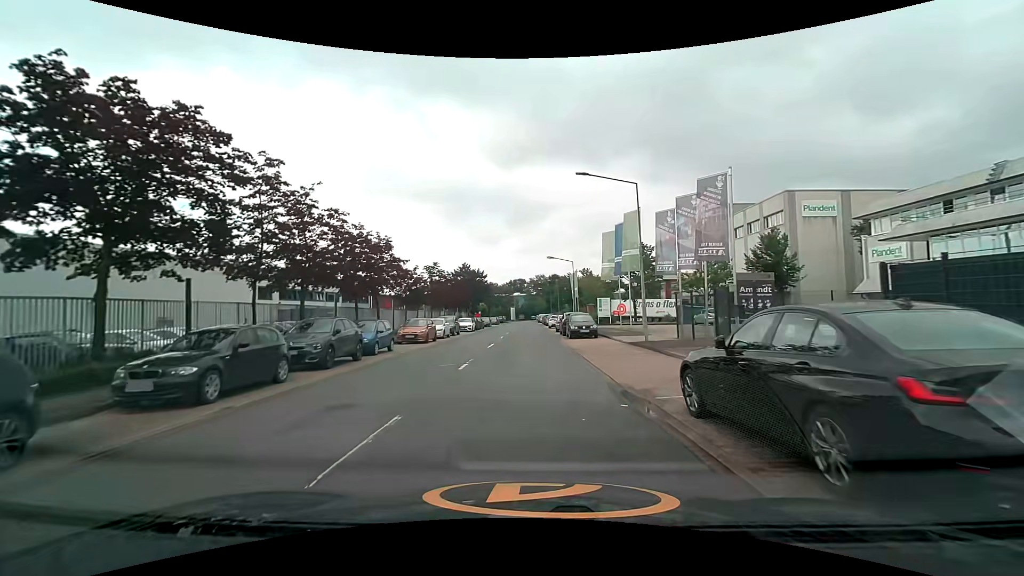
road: unclassified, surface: asphalt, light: Day
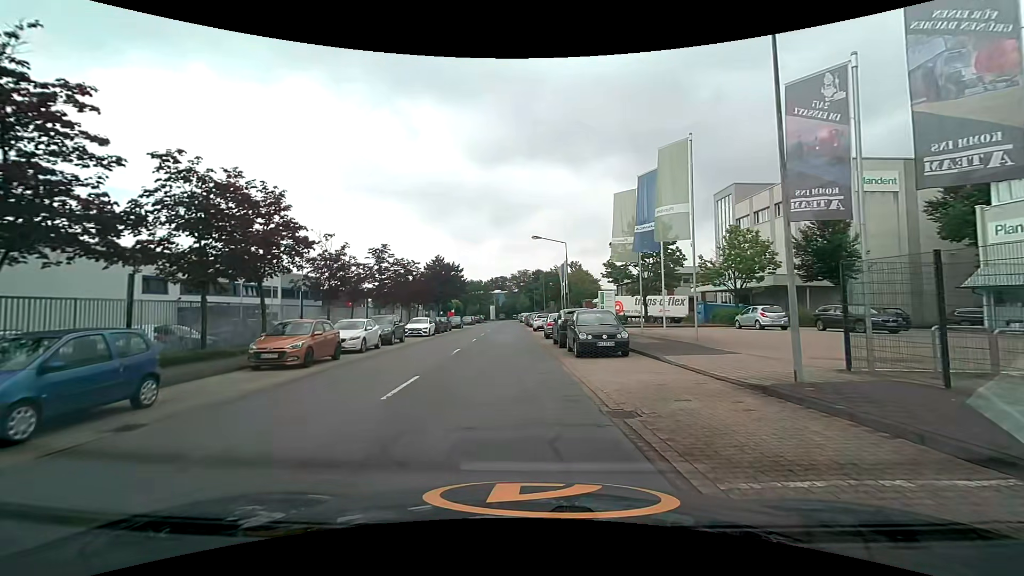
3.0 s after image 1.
(+0.2, +13.0) m; +2°
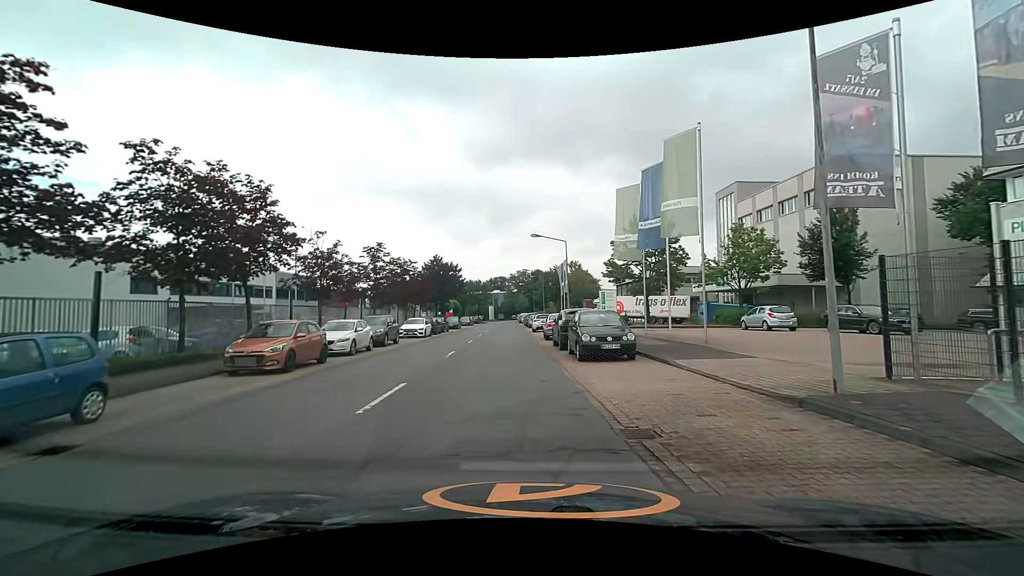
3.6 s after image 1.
(0.0, +1.0) m; 0°
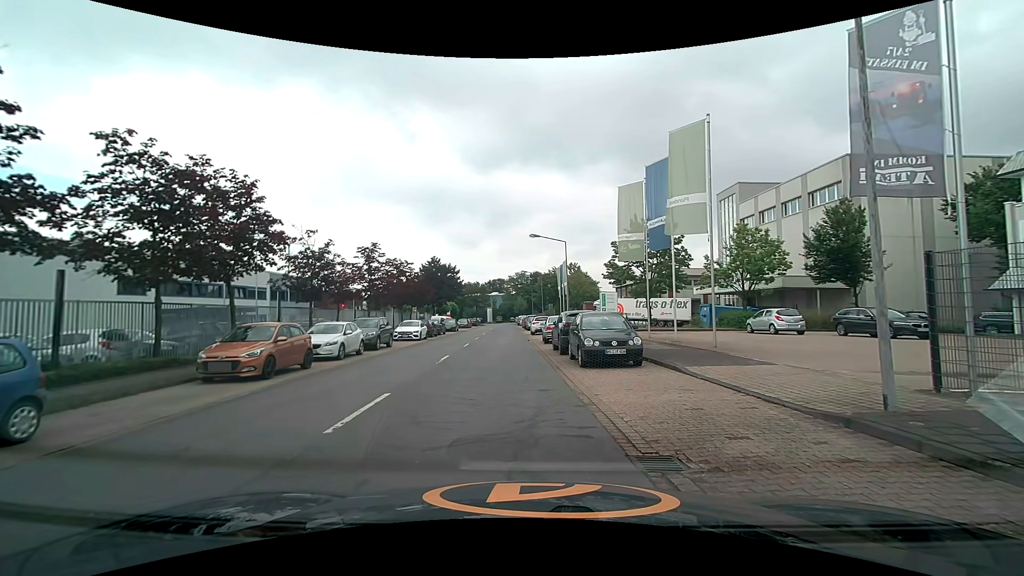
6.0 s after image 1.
(0.0, +1.0) m; 0°
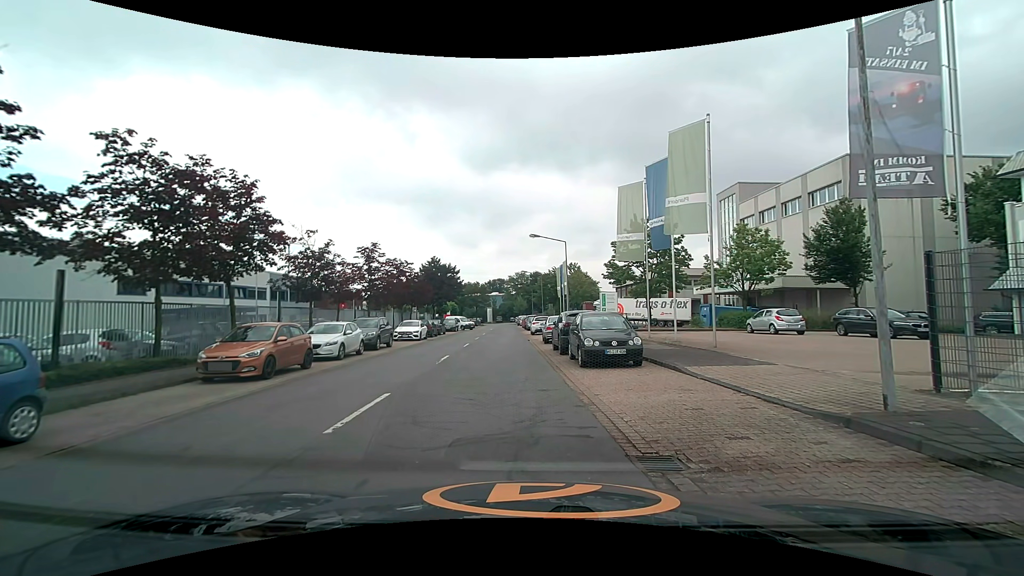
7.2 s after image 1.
(0.0, 0.0) m; 0°
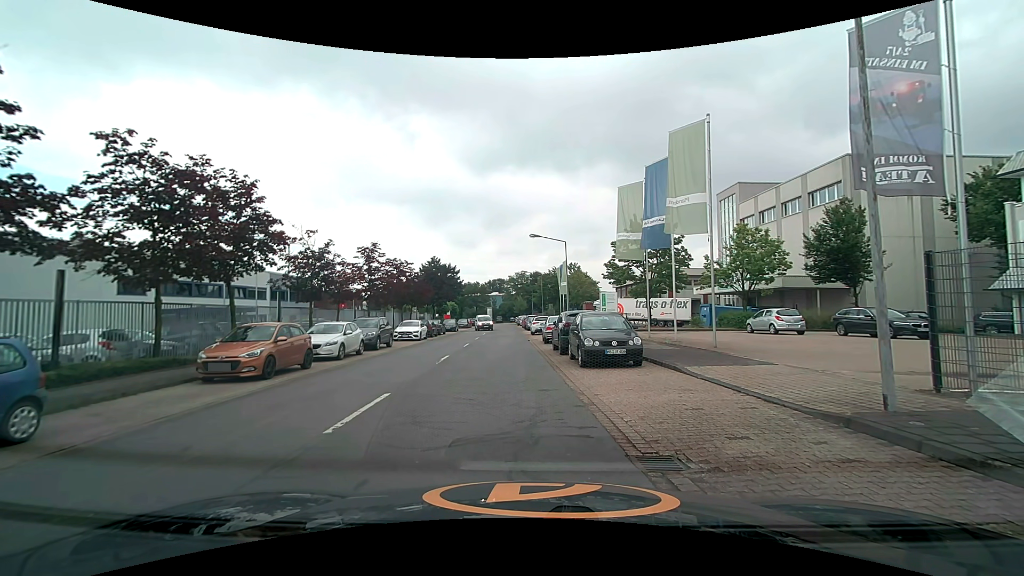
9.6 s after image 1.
(0.0, 0.0) m; 0°
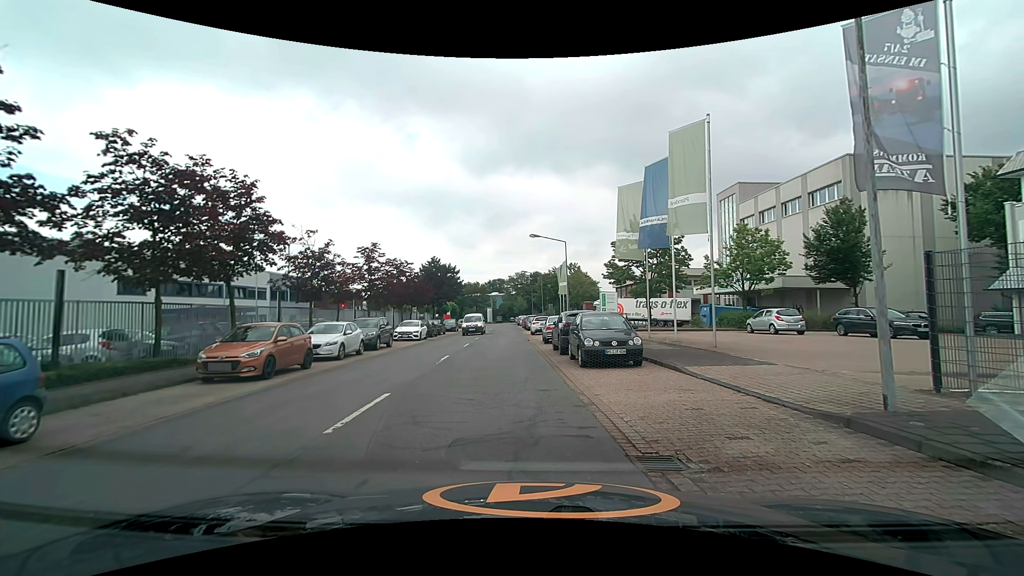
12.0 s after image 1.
(0.0, 0.0) m; 0°
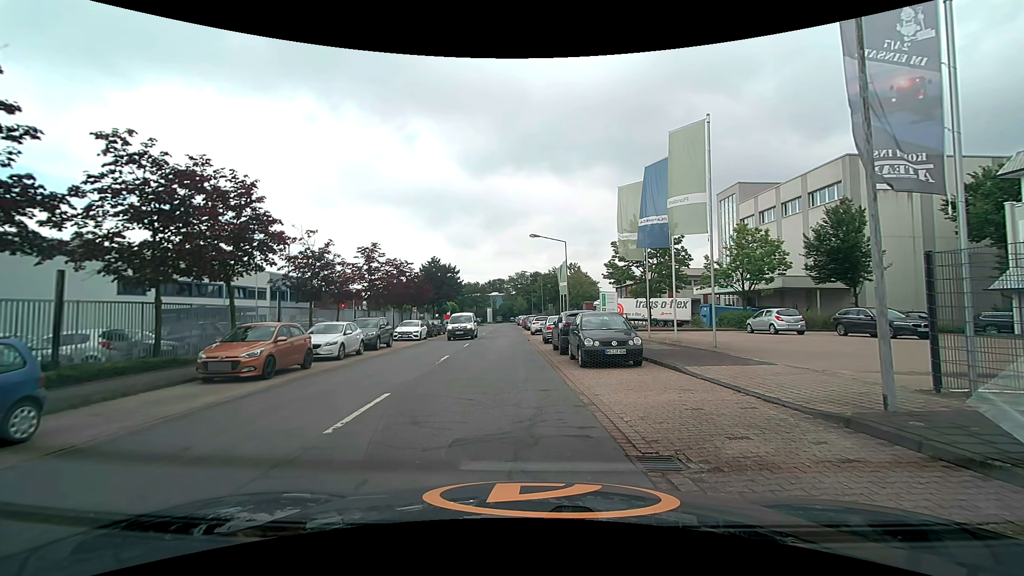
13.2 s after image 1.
(0.0, 0.0) m; 0°
